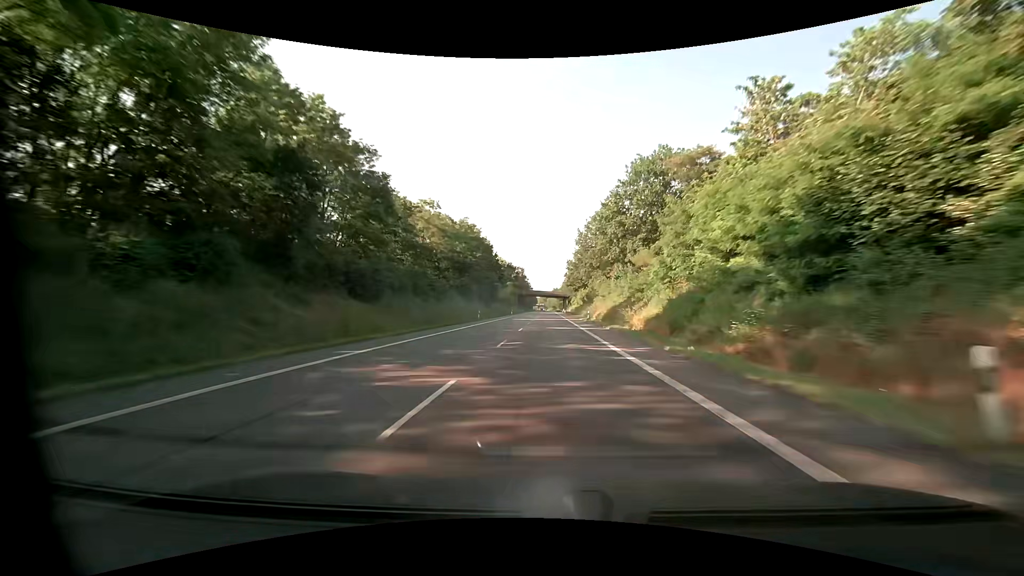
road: primary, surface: asphalt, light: Day
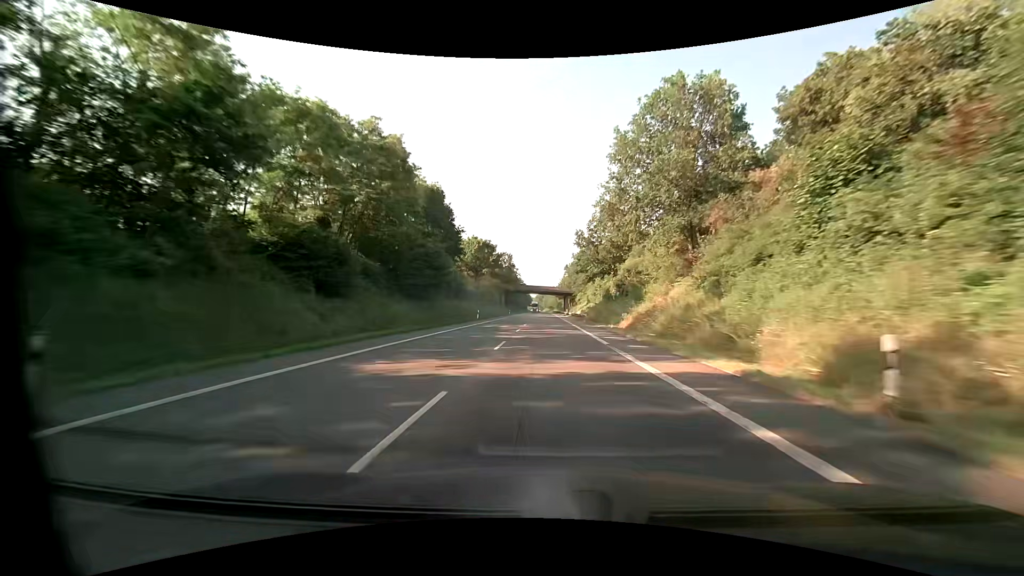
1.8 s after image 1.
(+0.4, +48.9) m; +1°
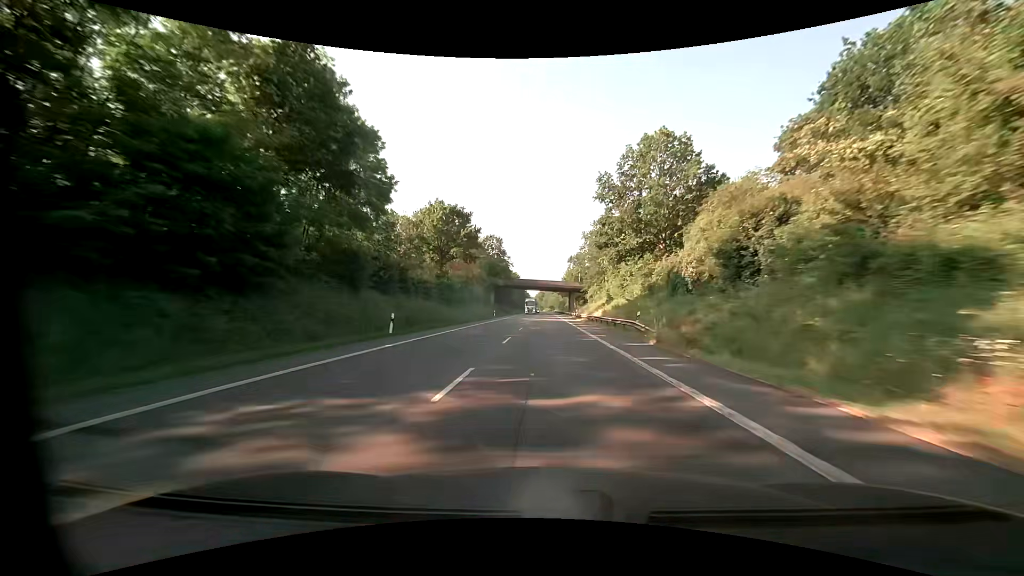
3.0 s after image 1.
(+0.1, +32.6) m; 0°
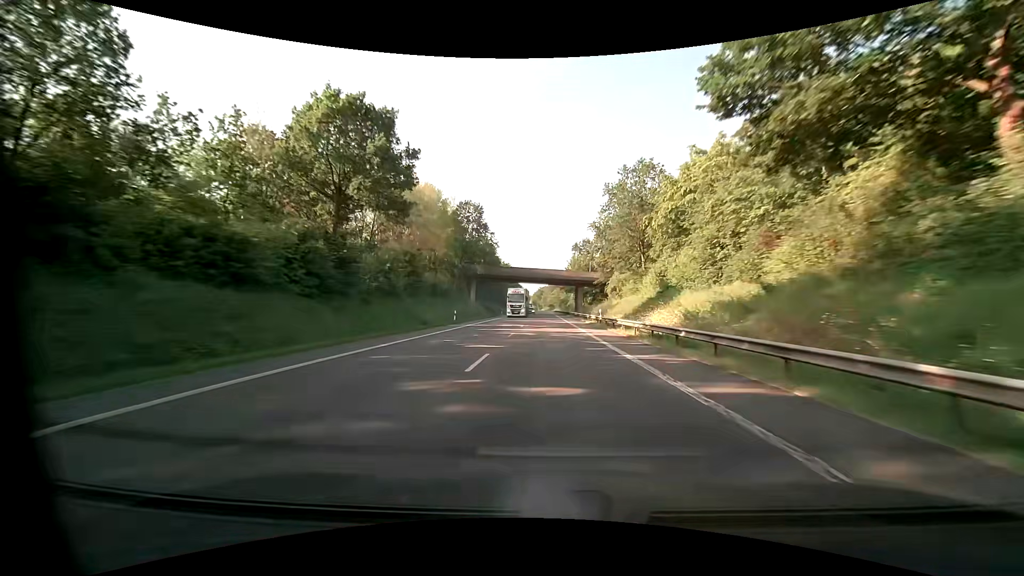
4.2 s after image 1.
(+0.3, +32.6) m; +1°
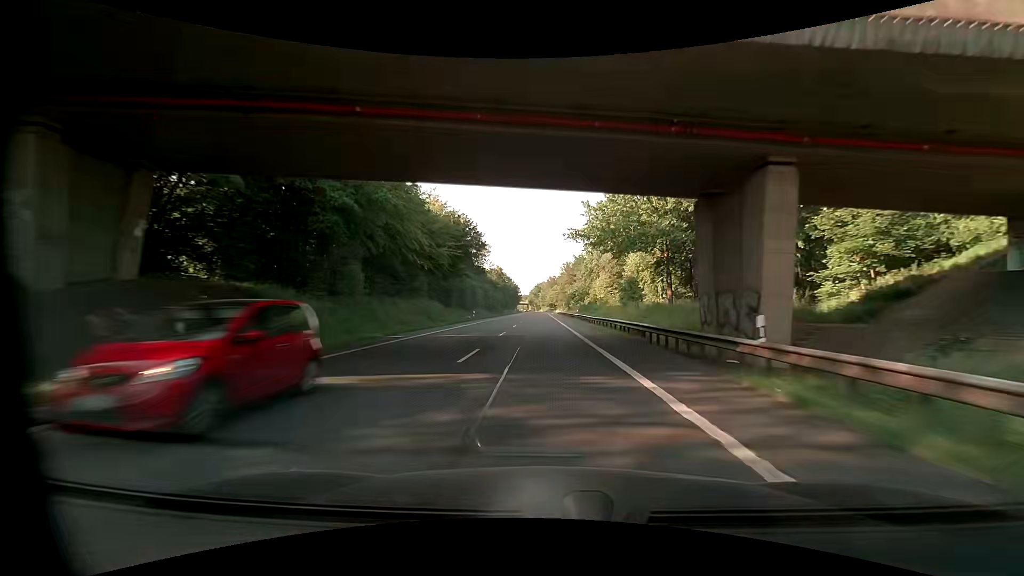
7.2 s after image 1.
(+0.2, +81.6) m; 0°
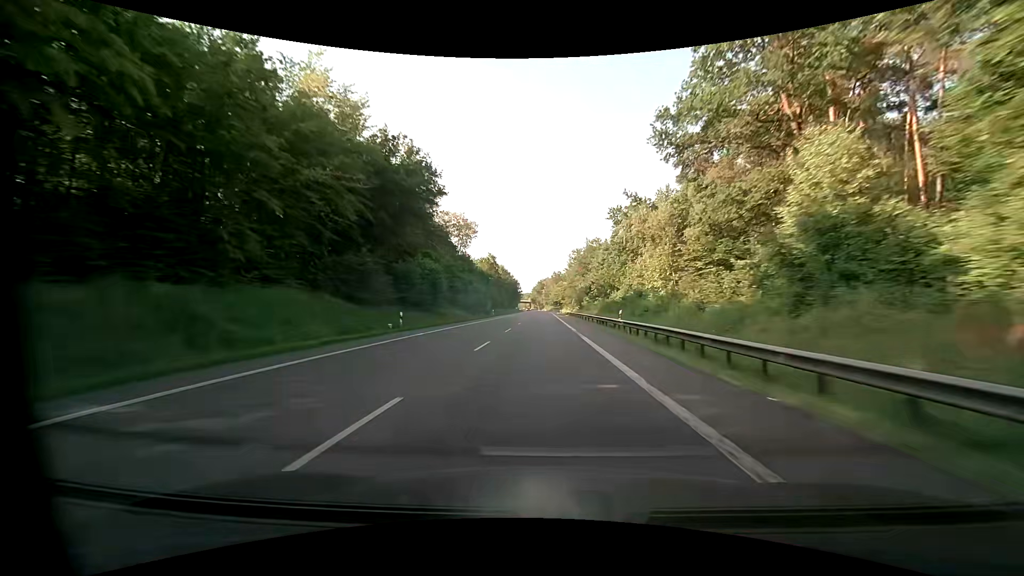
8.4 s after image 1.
(-0.1, +32.7) m; -1°
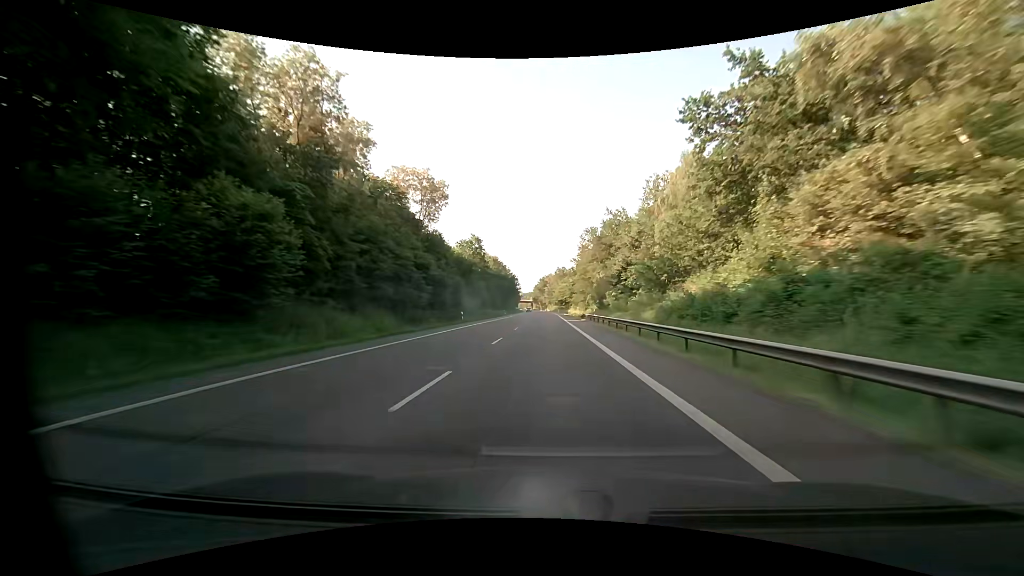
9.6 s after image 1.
(-0.1, +32.7) m; 0°
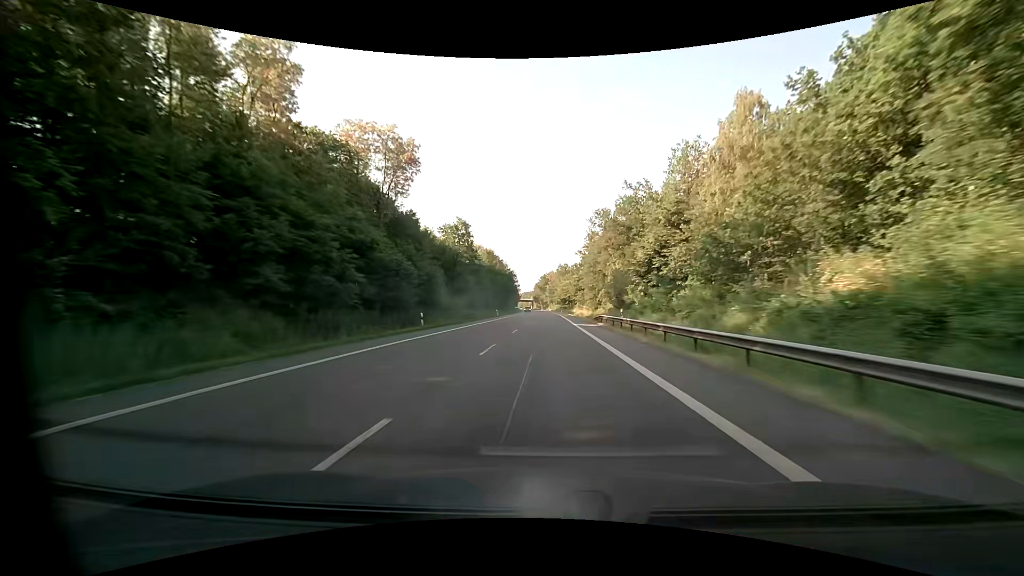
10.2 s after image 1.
(0.0, +16.3) m; 0°
(0, +10) (0, +20) (0, +30) (0, +40) (0, +50) (0, +60) (0, +70) (0, +80) (0, +90) (0, +100) m
